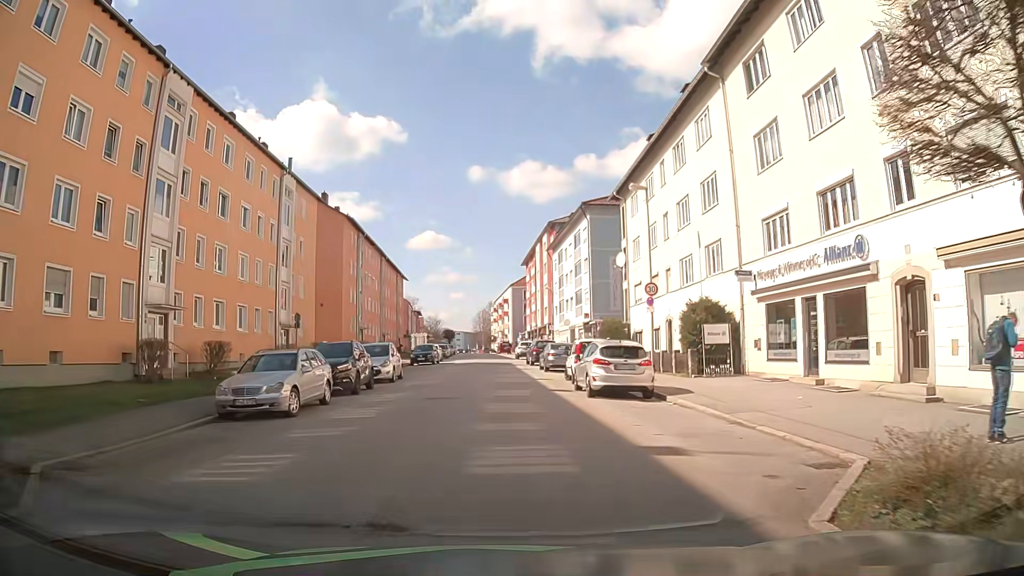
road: tertiary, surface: asphalt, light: Day
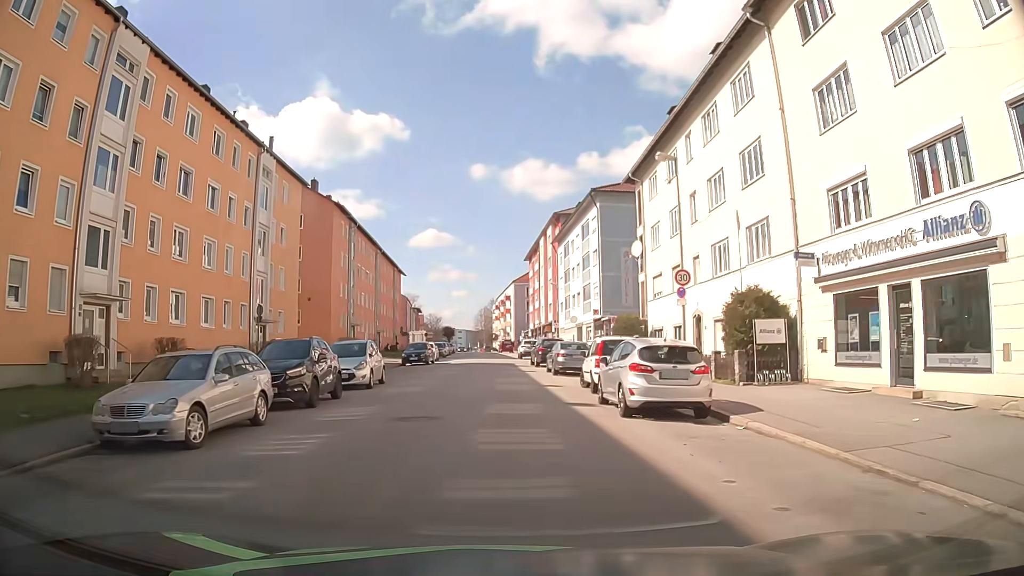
(-0.1, +4.8) m; -1°
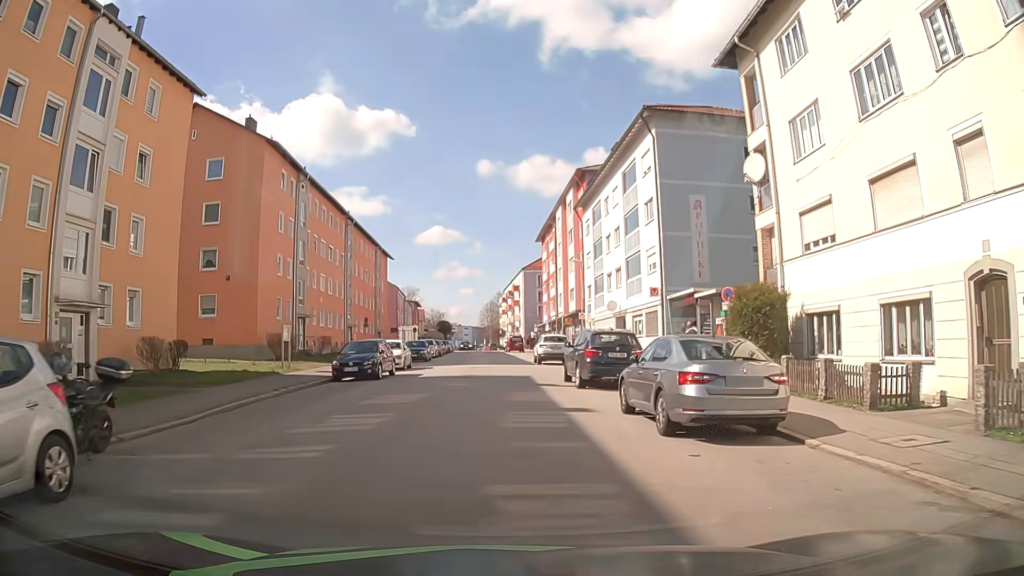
(-0.1, +19.0) m; 0°
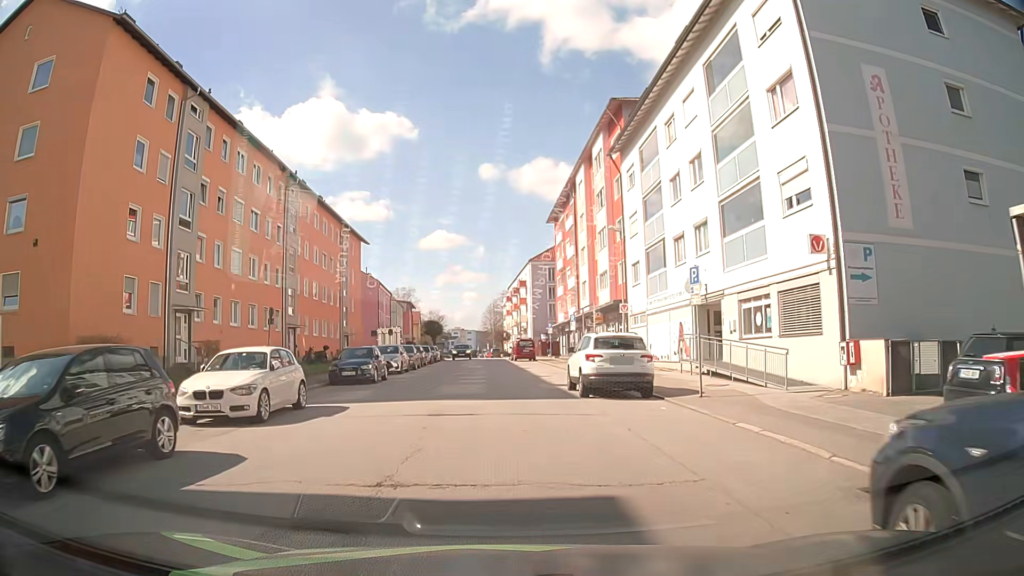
(-0.3, +18.9) m; -2°
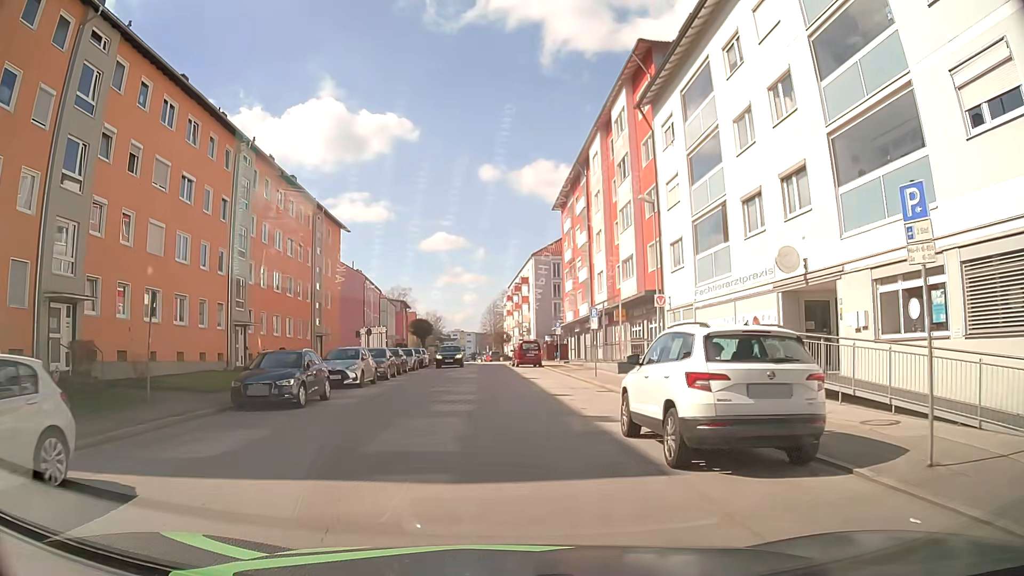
(+0.1, +9.2) m; 0°
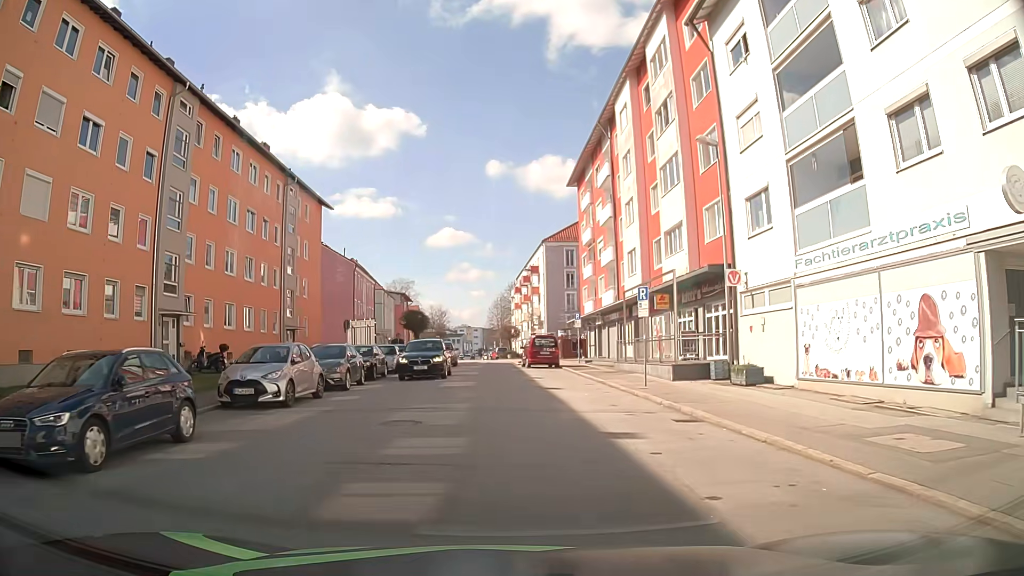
(+0.1, +9.0) m; 0°
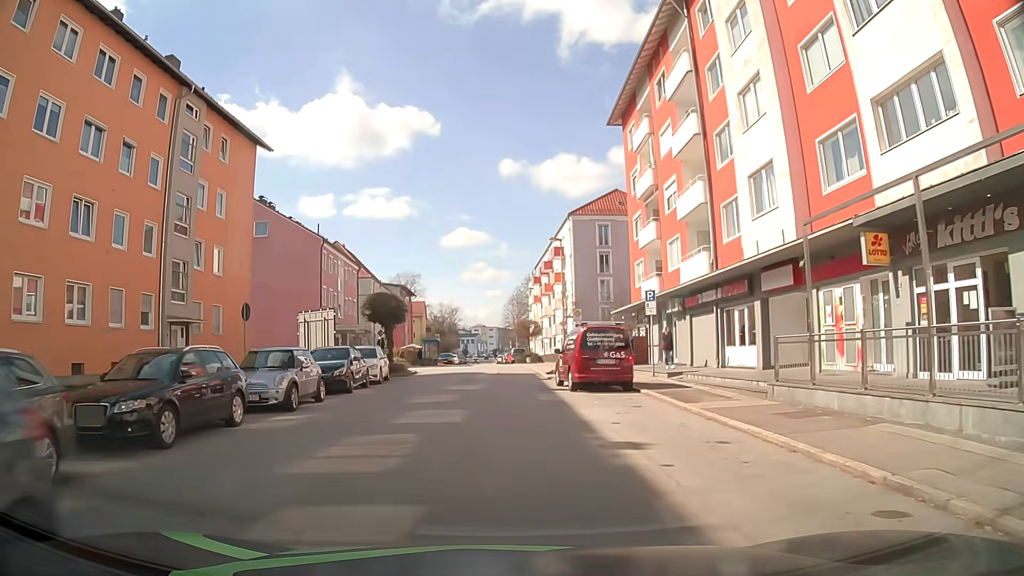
(-0.1, +17.8) m; -1°
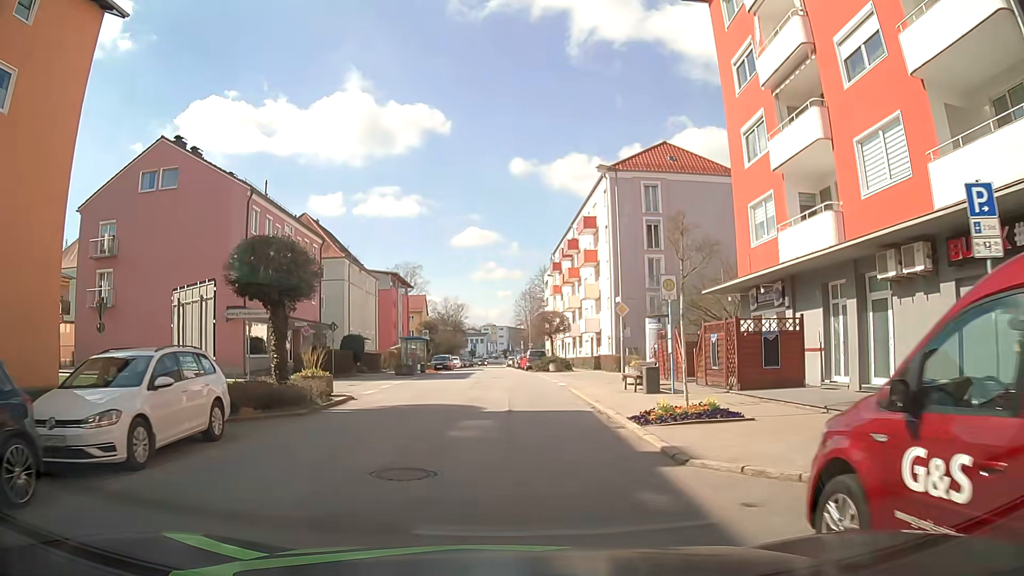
(-0.2, +17.9) m; -1°
(0, +10) (0, +20) (0, +30) (0, +40) (-1, +50) (-1, +60) (-1, +70) (-2, +80) (-2, +90) (-2, +100) m
